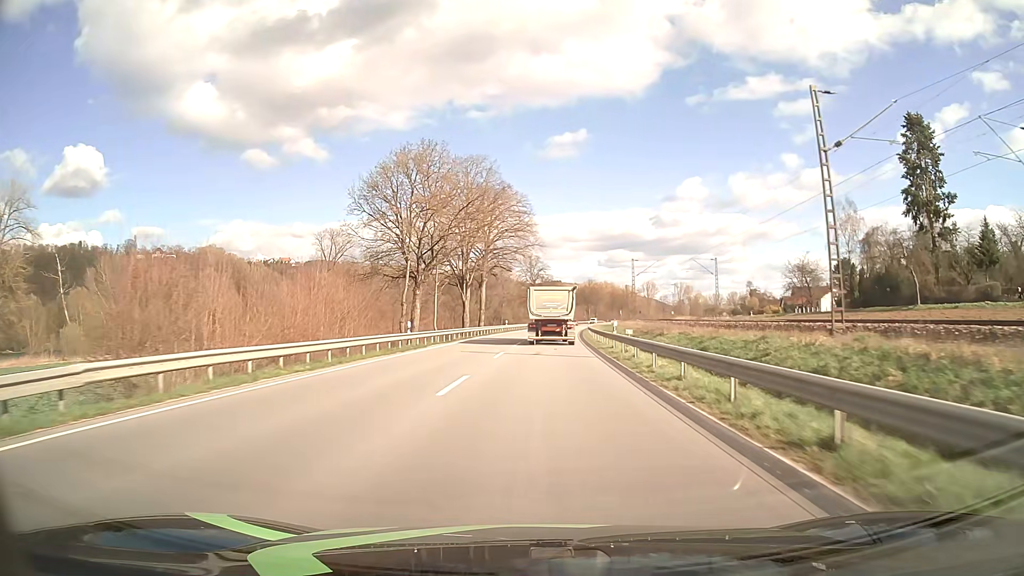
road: primary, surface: asphalt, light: Day
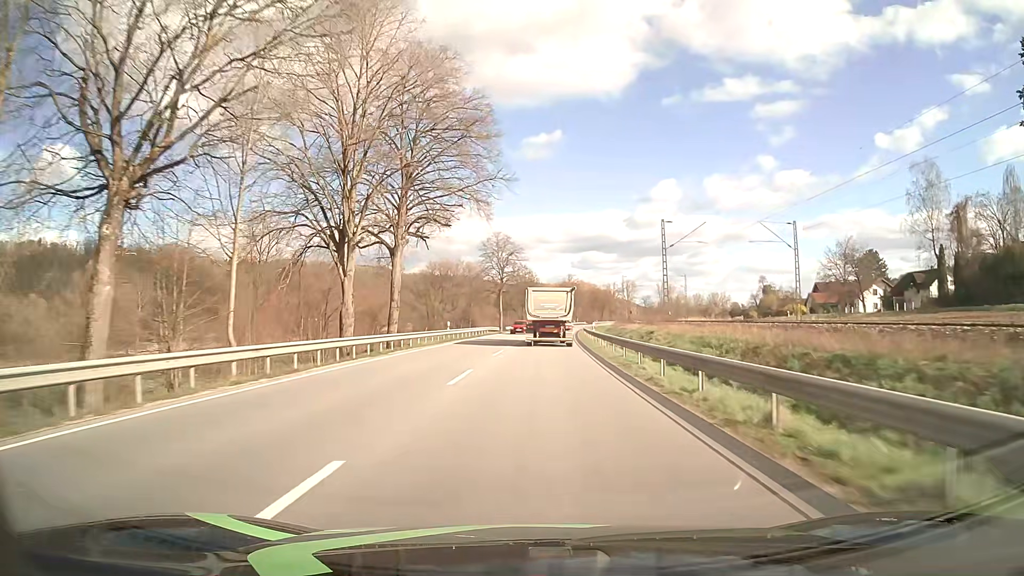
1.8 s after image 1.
(+0.7, +34.5) m; +2°
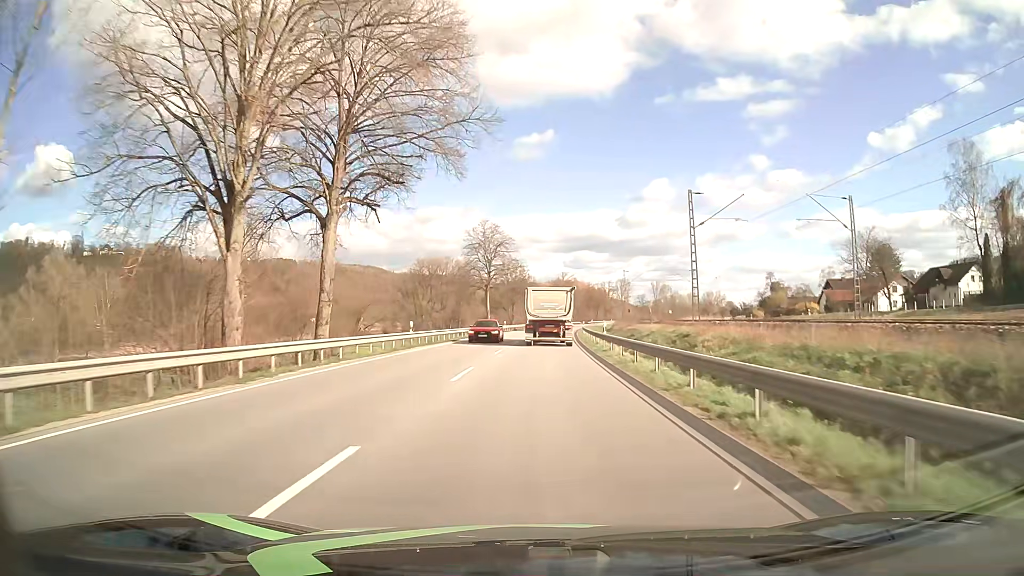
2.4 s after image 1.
(+0.1, +11.5) m; 0°
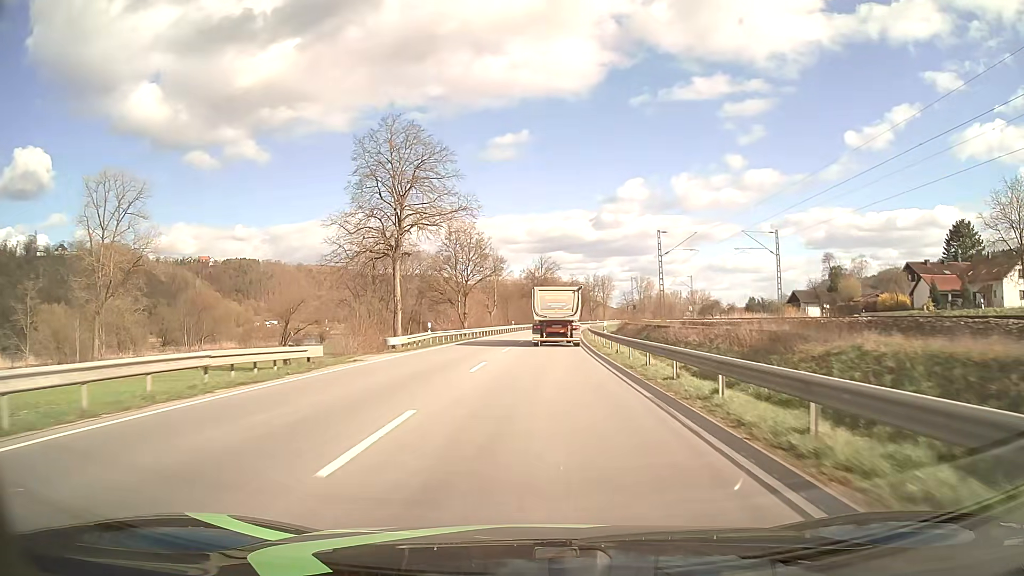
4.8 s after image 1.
(+1.2, +46.1) m; +3°
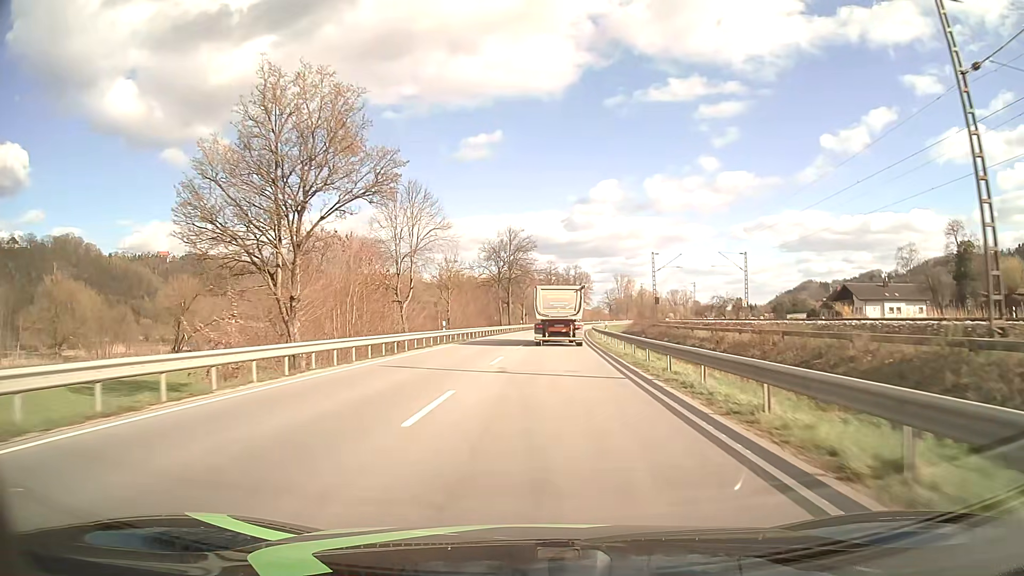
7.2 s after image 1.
(+1.0, +46.2) m; +2°
